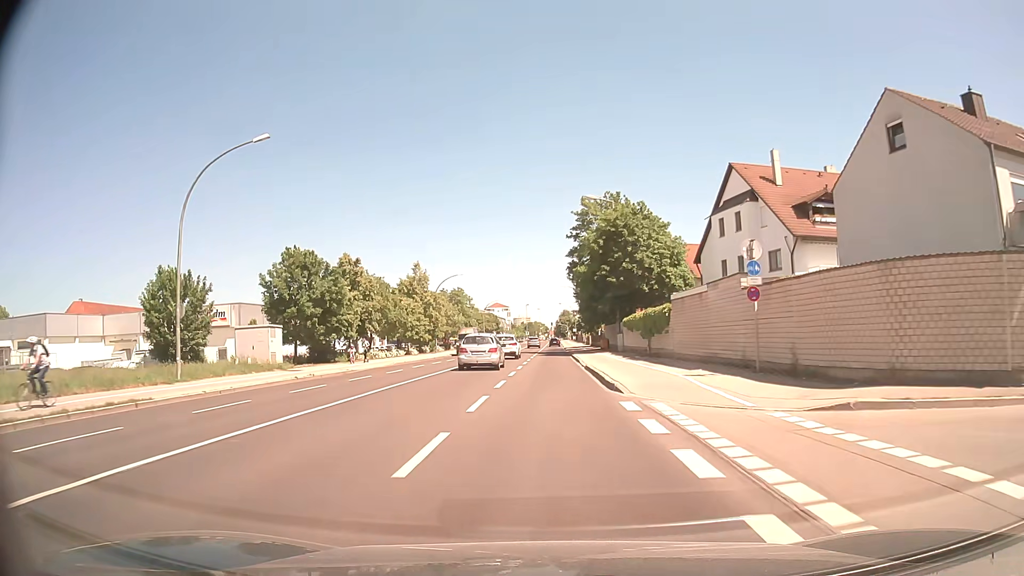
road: secondary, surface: asphalt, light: Day
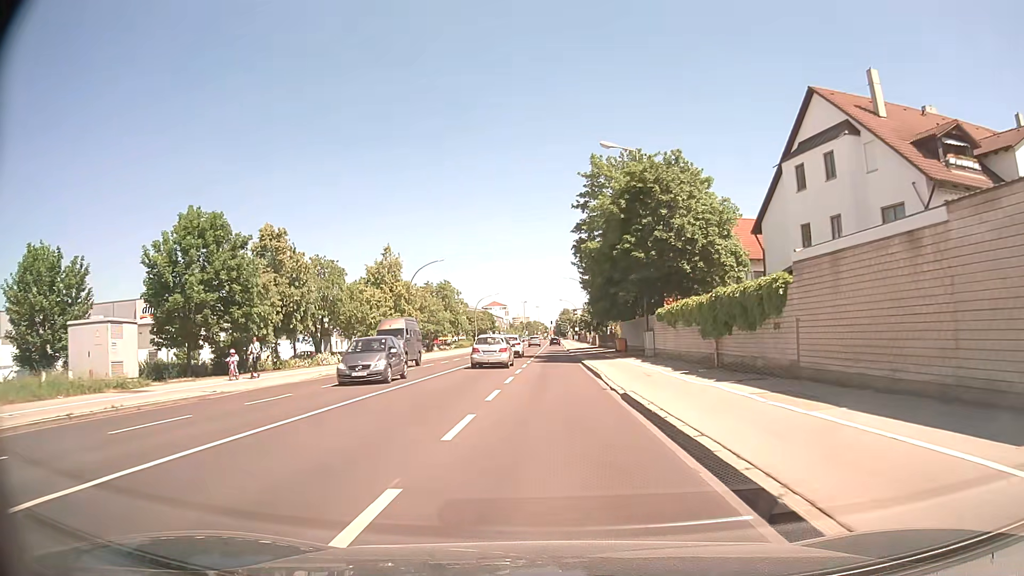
(-0.1, +15.5) m; 0°
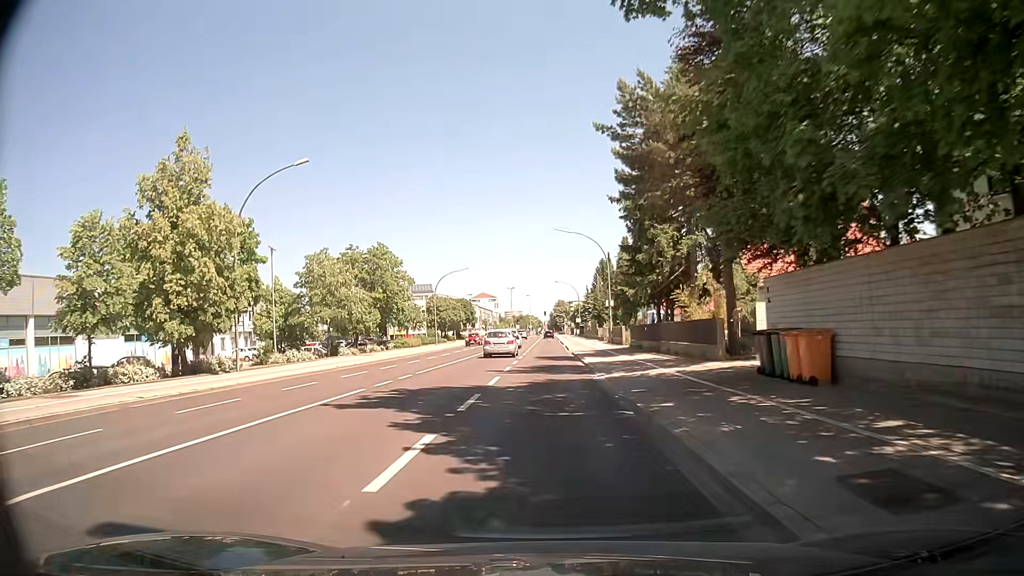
(+0.4, +39.1) m; 0°
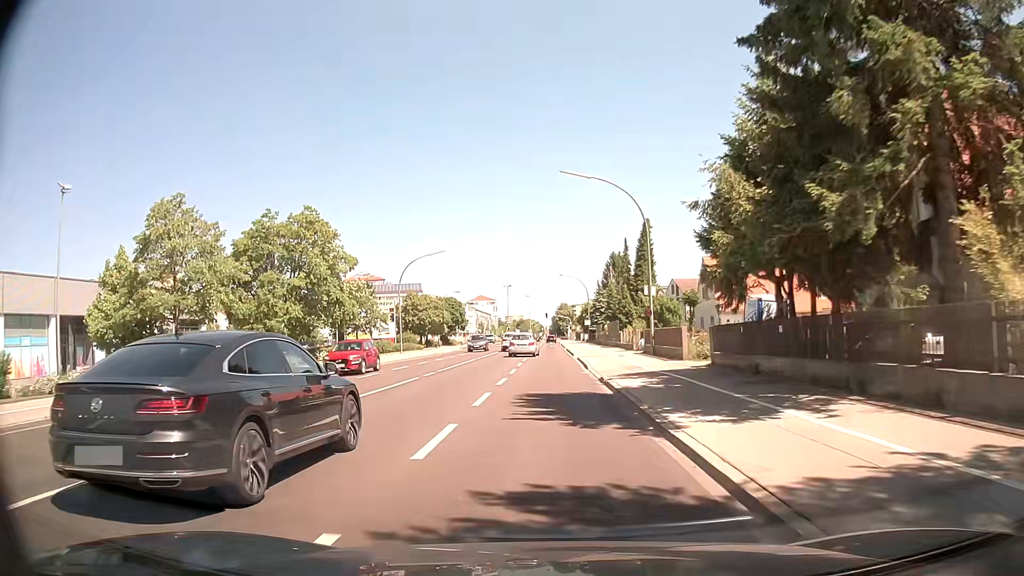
(+0.1, +22.4) m; -1°
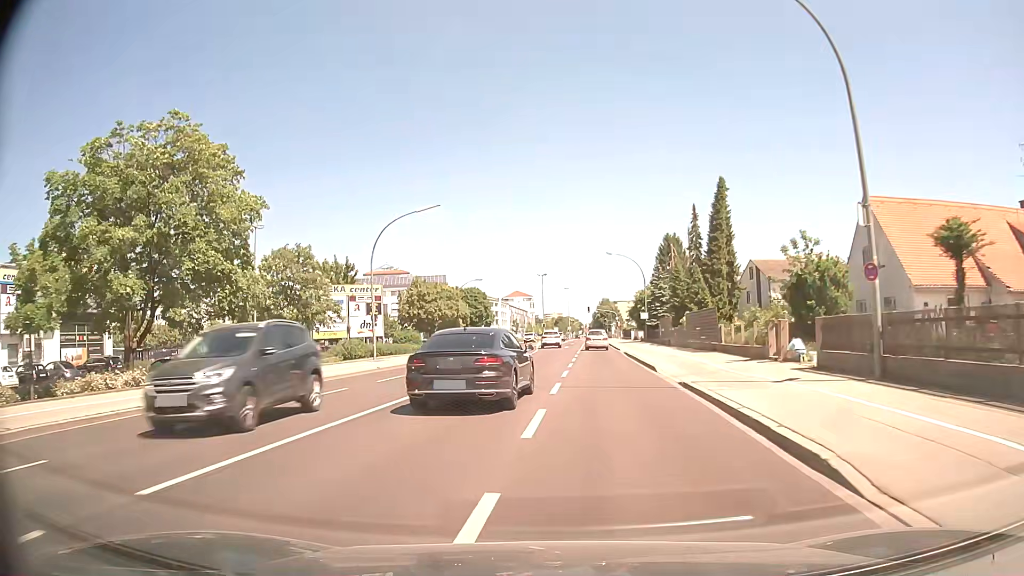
(0.0, +22.9) m; -2°
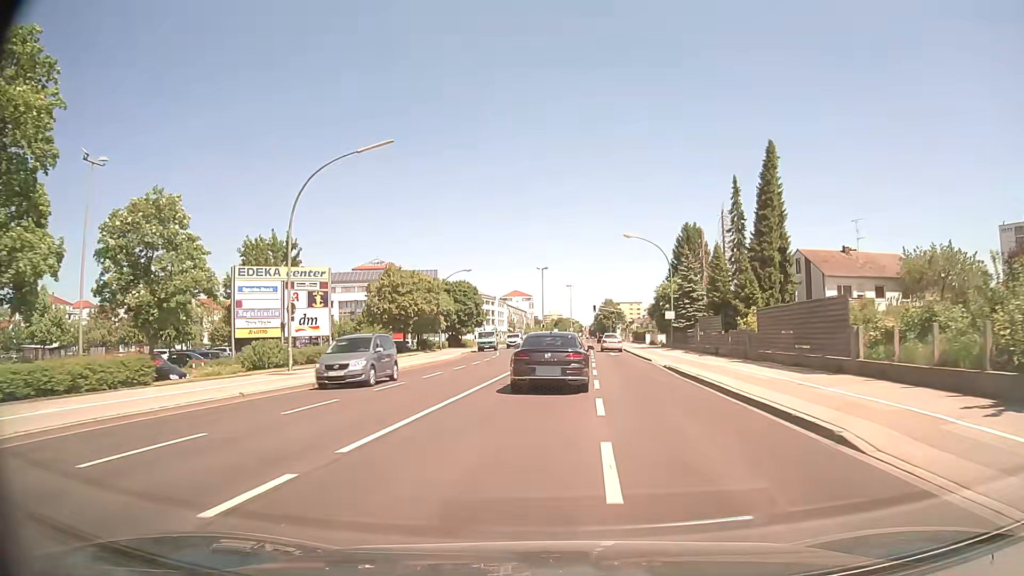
(-0.1, +15.0) m; 0°
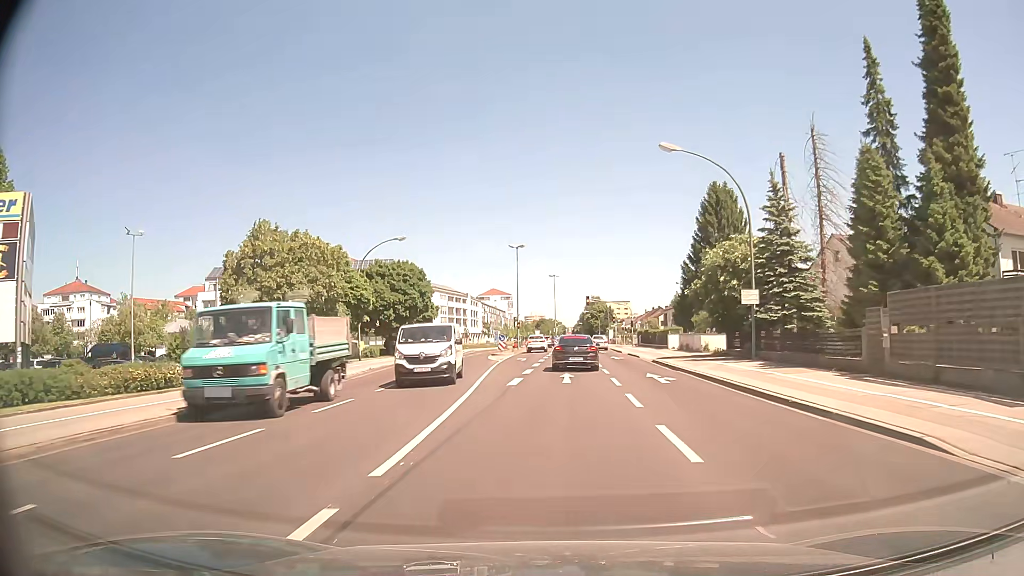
(+0.4, +28.3) m; +1°
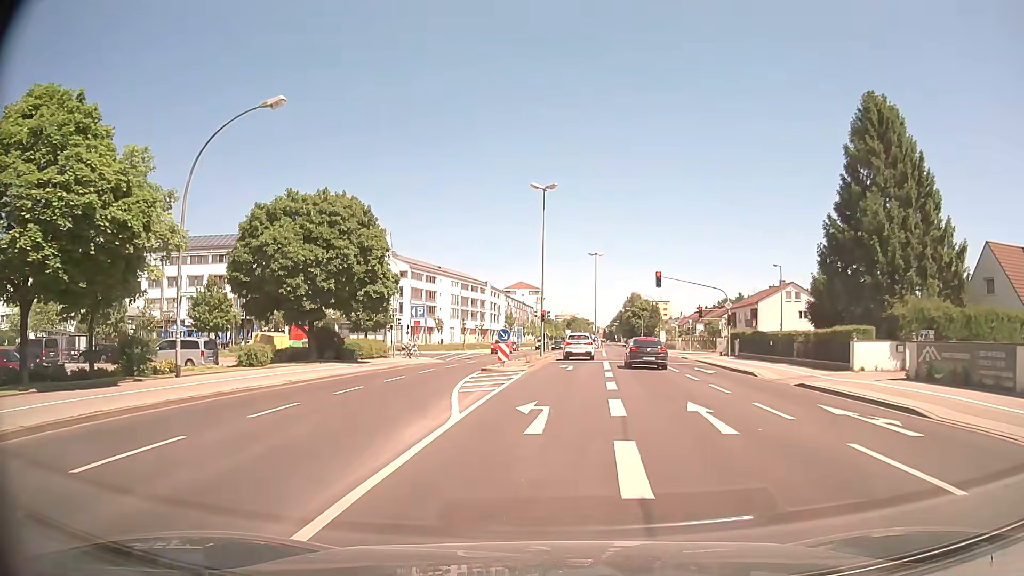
(-0.8, +31.5) m; -2°
